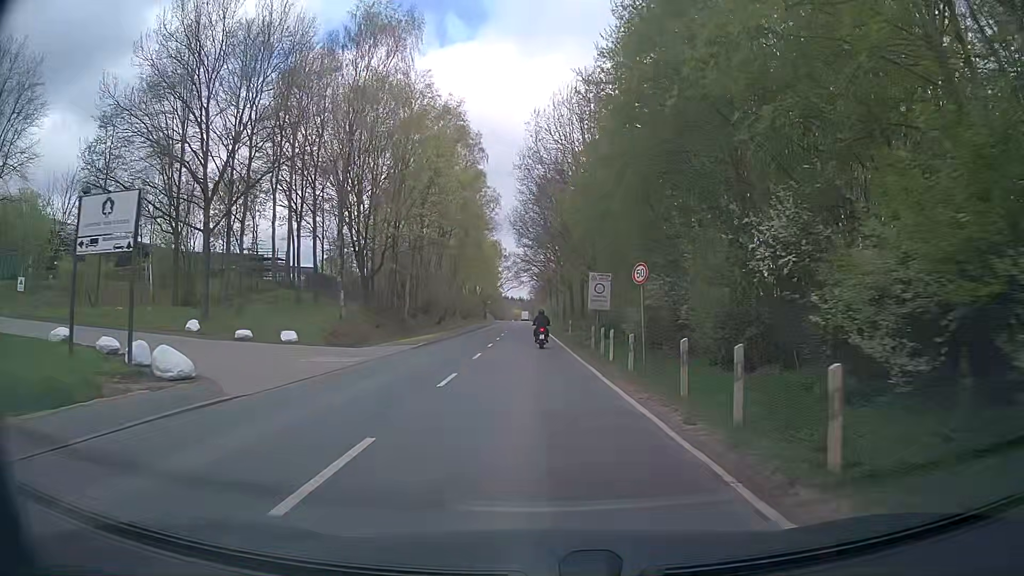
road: secondary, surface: asphalt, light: Day
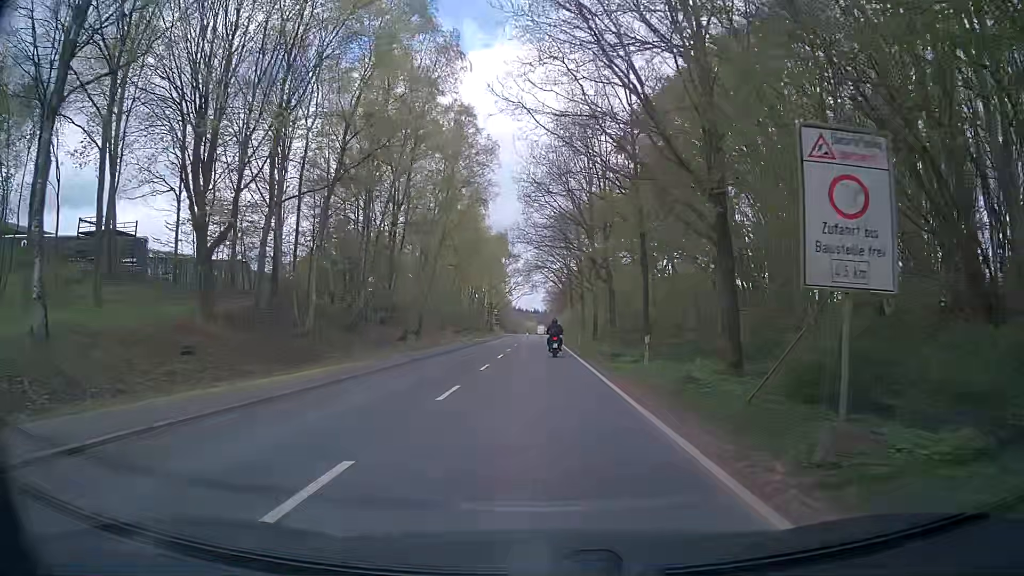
(-0.2, +27.9) m; -1°
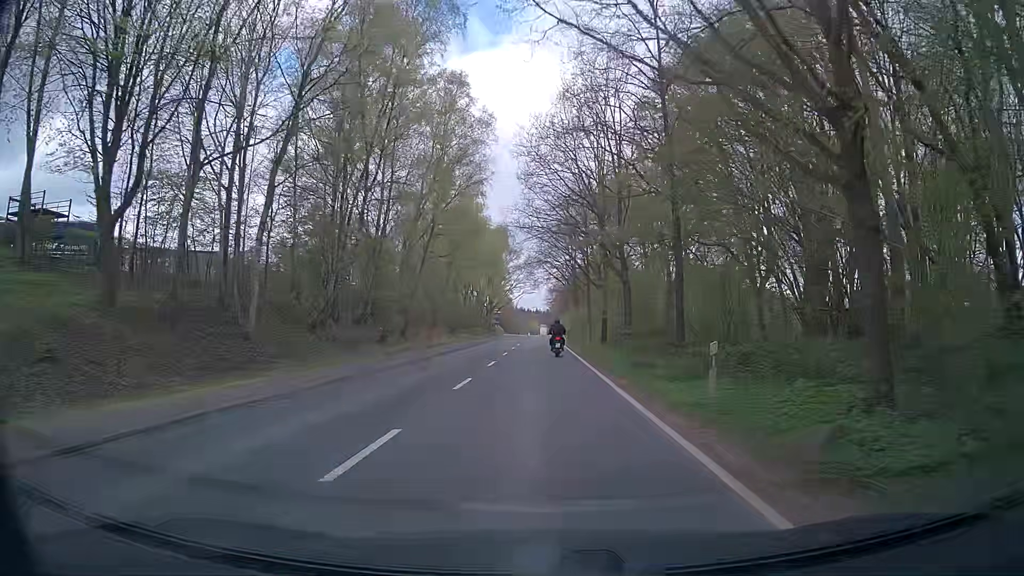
(0.0, +6.9) m; 0°
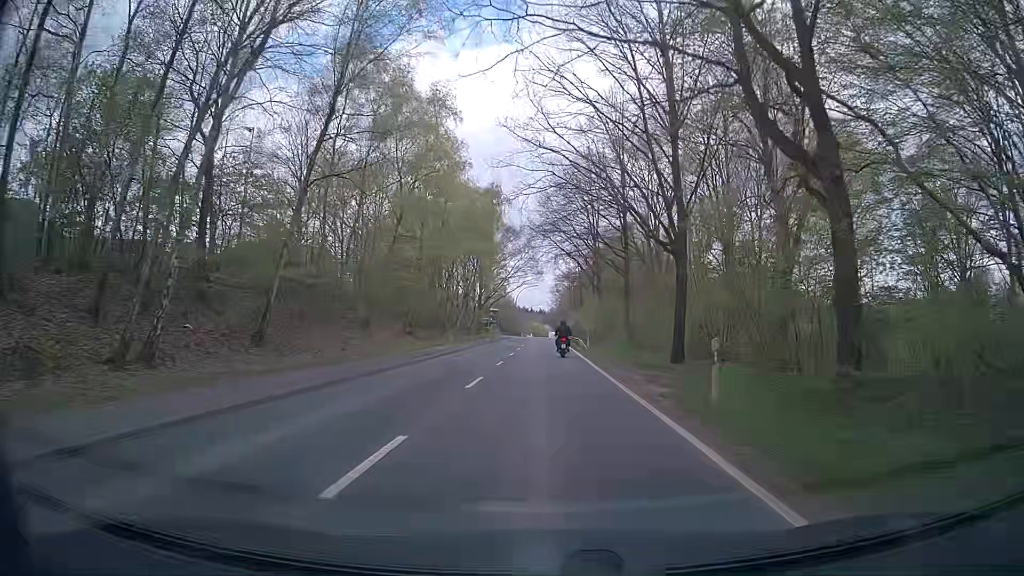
(0.0, +27.7) m; +1°
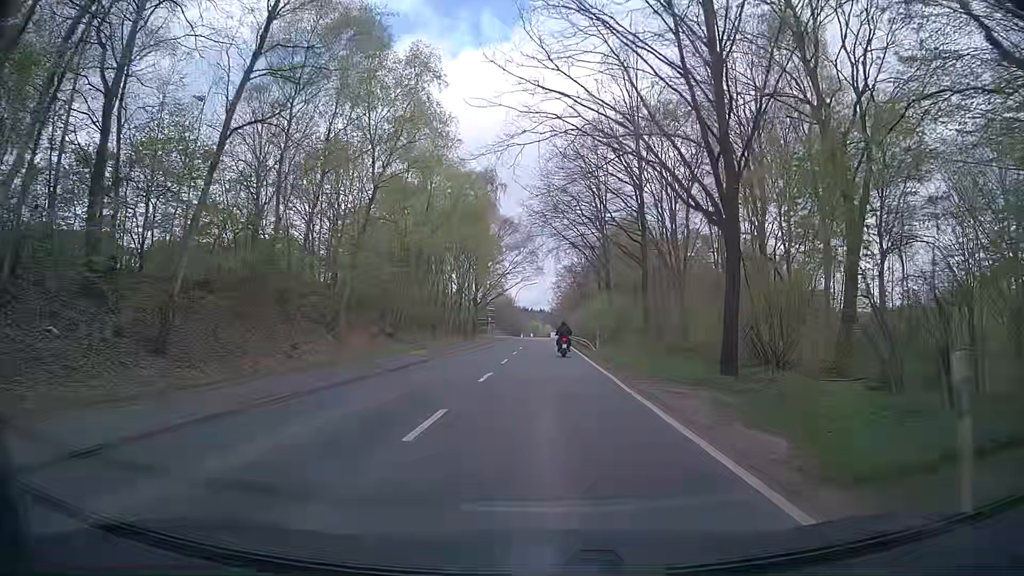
(0.0, +7.1) m; -2°
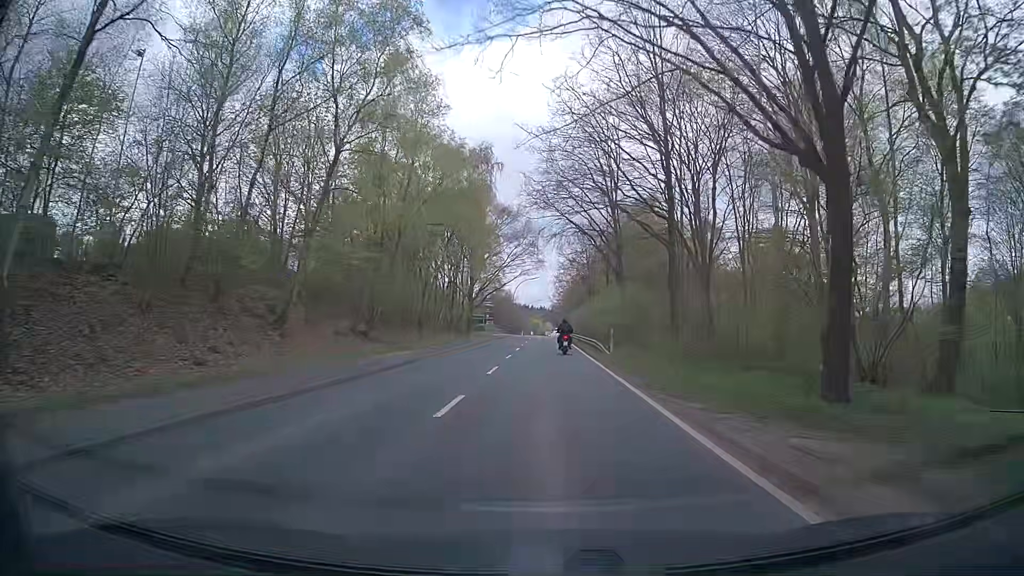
(+0.1, +7.1) m; +1°
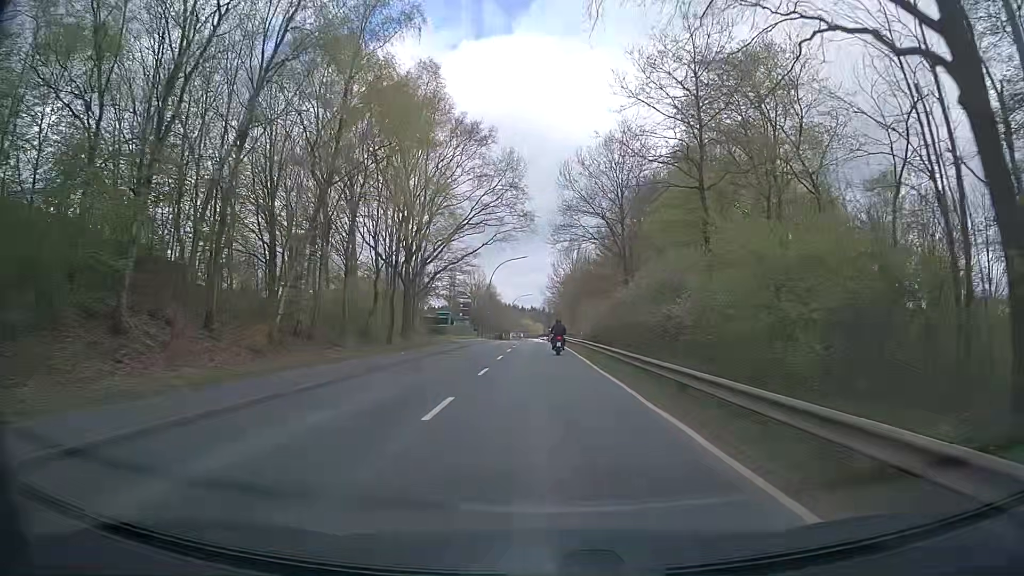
(+0.3, +36.4) m; +1°
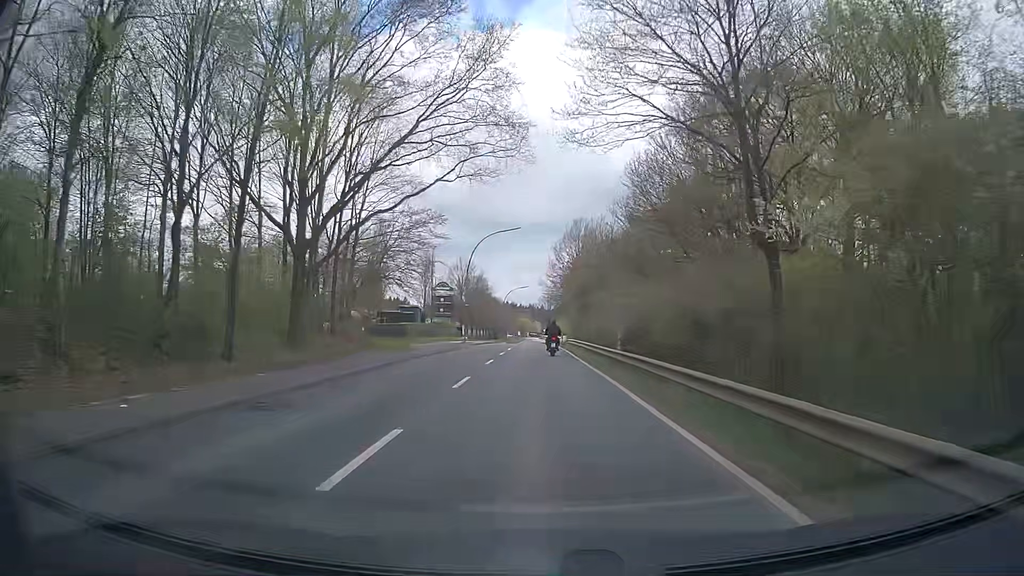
(-0.4, +22.3) m; -1°
(0, +10) (0, +20) (0, +30) (0, +40) (0, +50) (0, +60) (0, +70) (0, +80) (0, +90) (+1, +100) m
